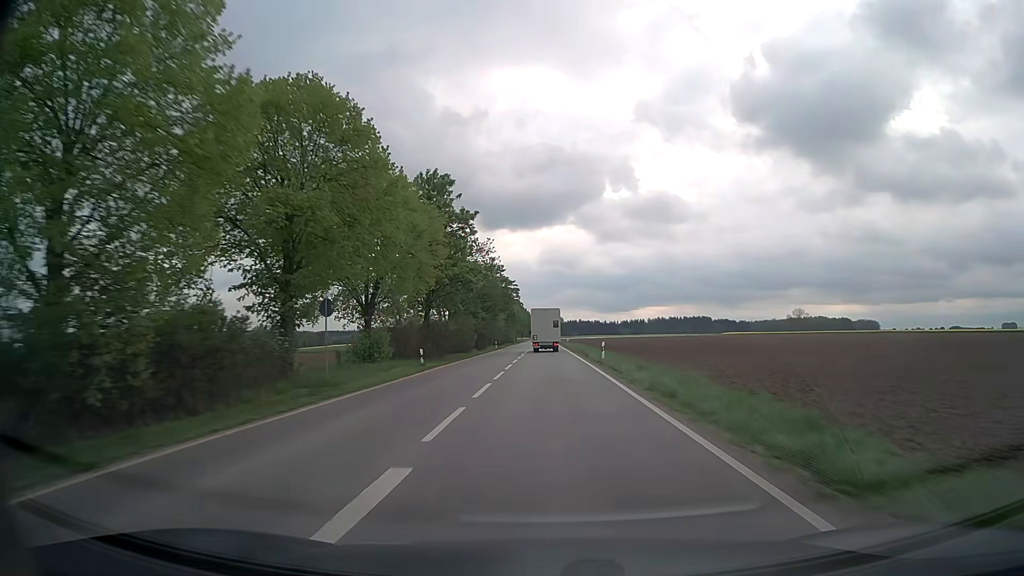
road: secondary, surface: asphalt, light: Day
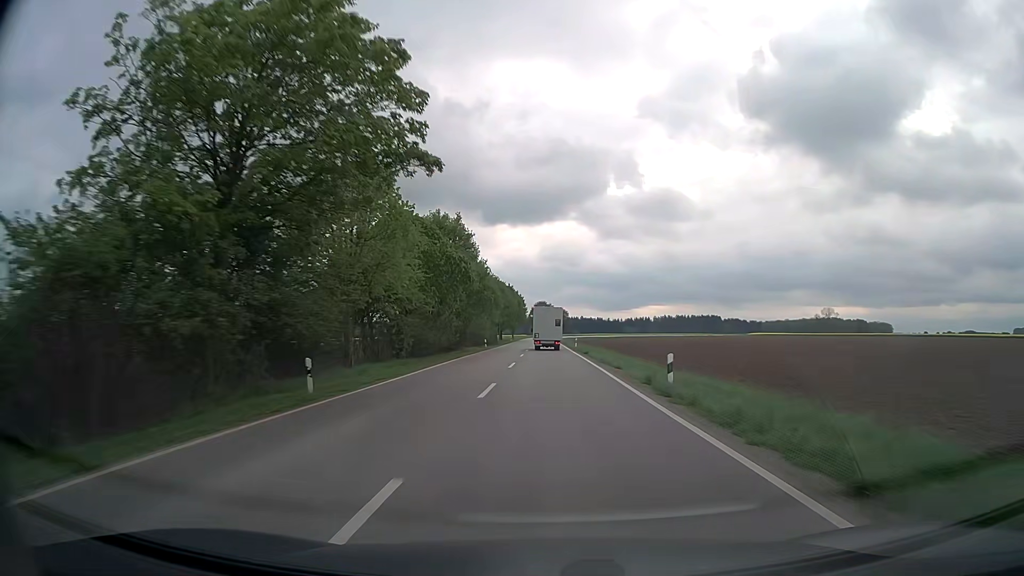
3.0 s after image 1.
(+0.1, +66.6) m; 0°
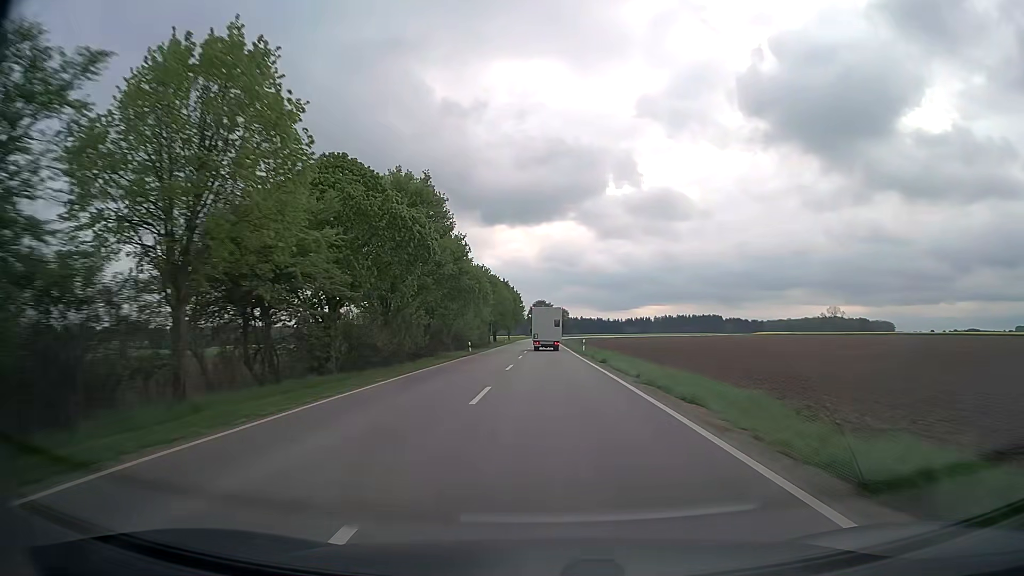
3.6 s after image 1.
(0.0, +13.5) m; 0°
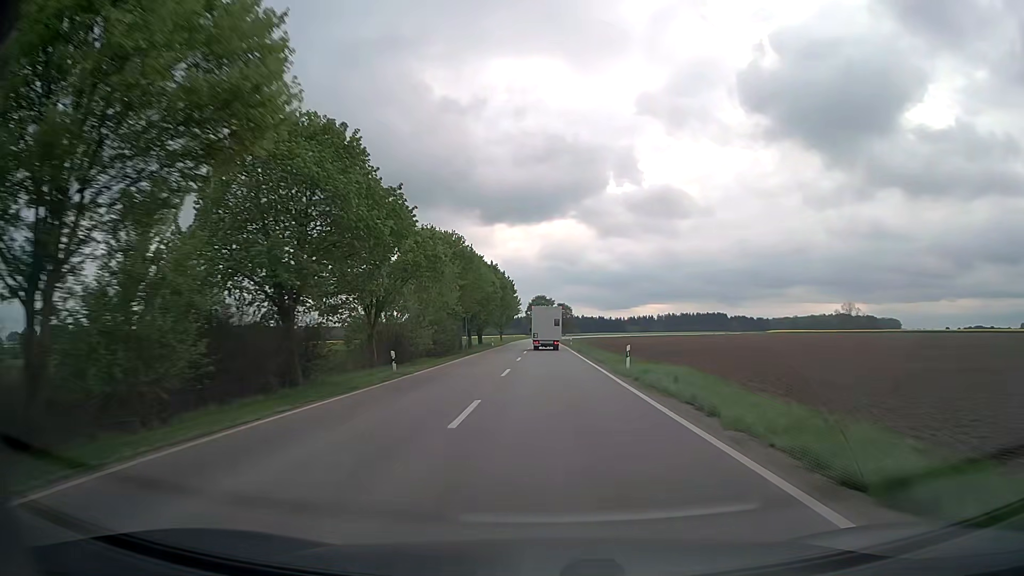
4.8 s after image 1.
(0.0, +27.1) m; 0°
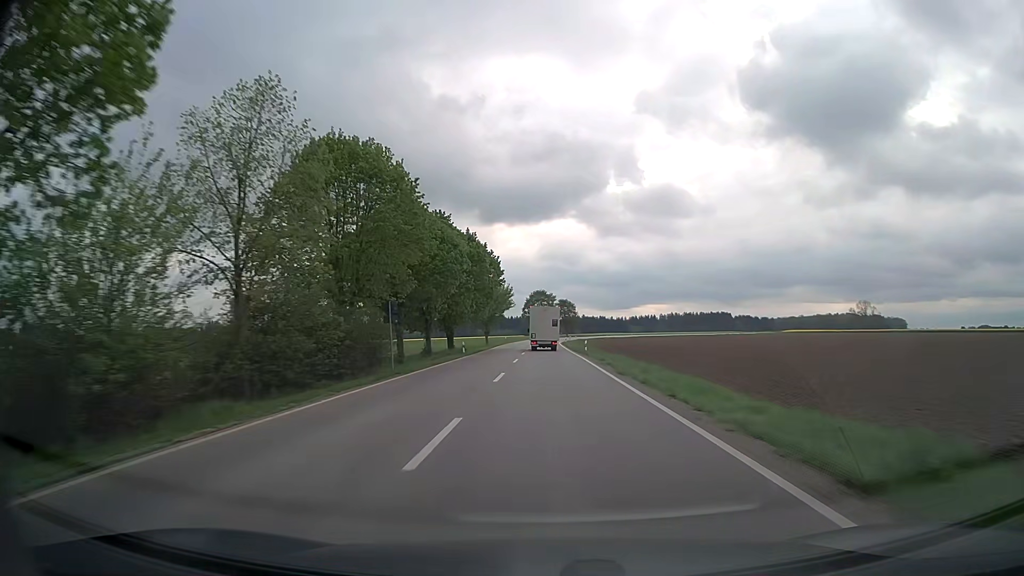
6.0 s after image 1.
(+0.1, +27.0) m; 0°
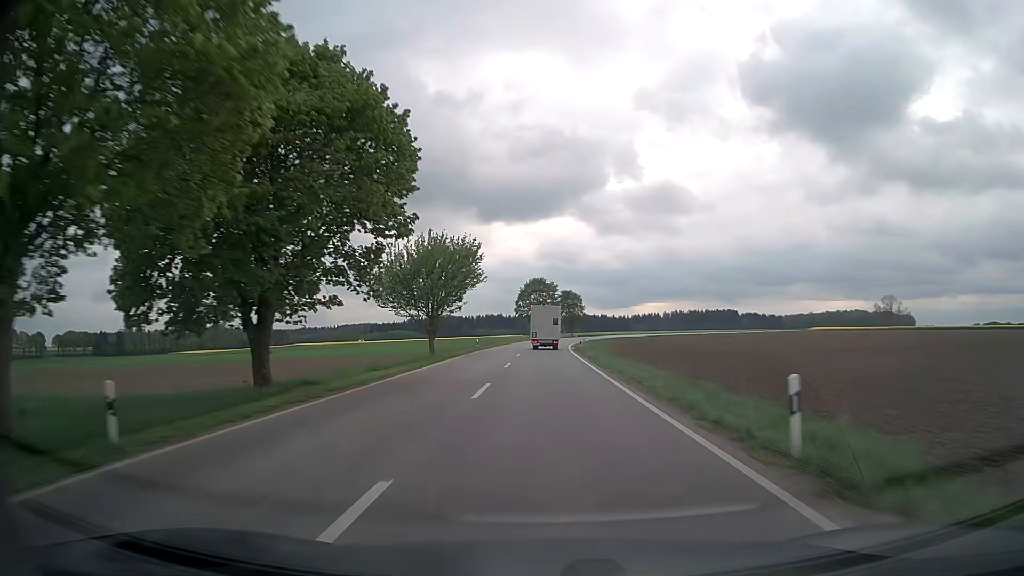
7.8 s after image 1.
(0.0, +40.6) m; 0°
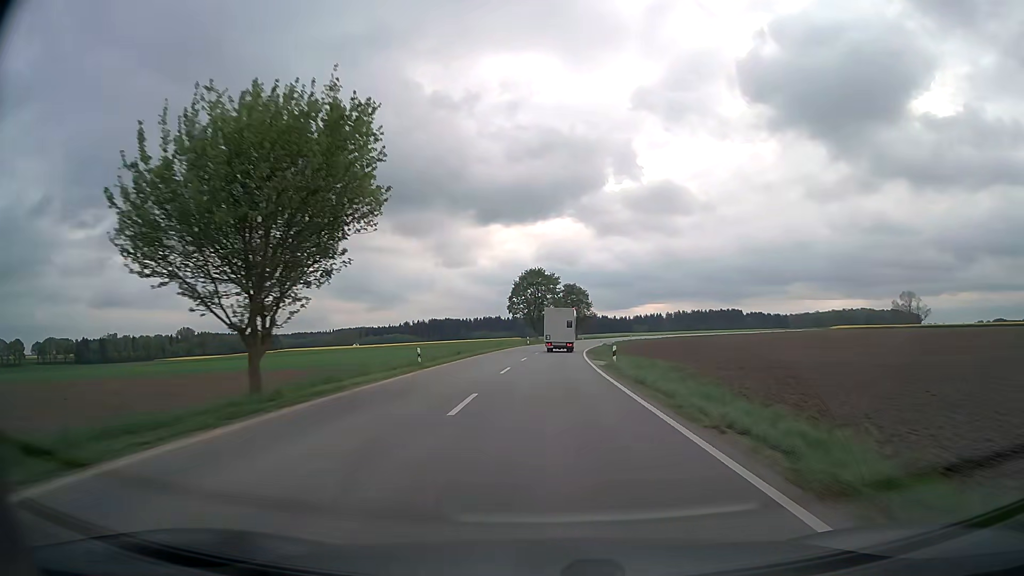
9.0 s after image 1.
(0.0, +27.1) m; 0°
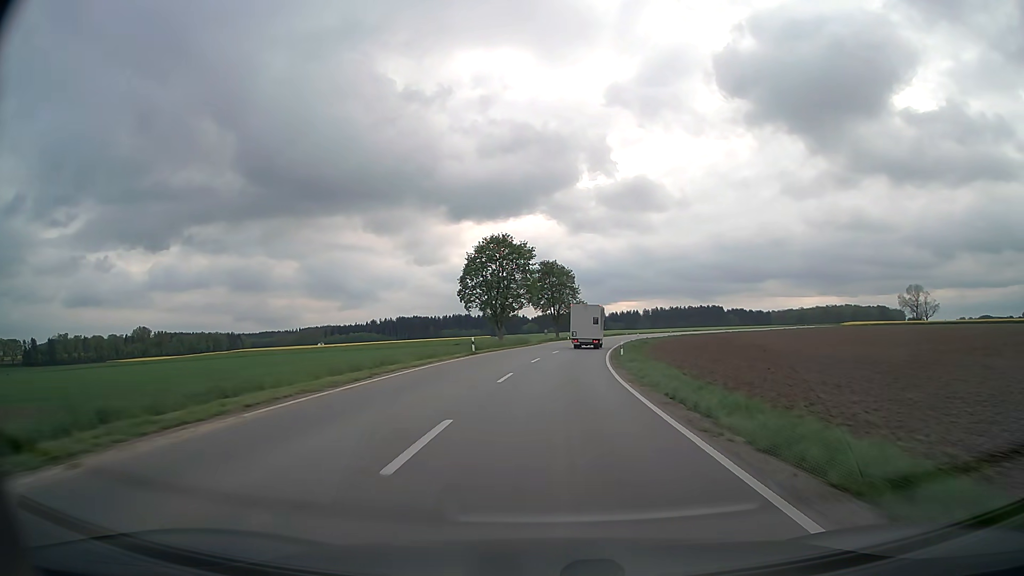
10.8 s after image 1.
(+0.5, +40.6) m; +2°
(0, +10) (0, +20) (+1, +30) (+2, +40) (+3, +50) (+4, +60) (+6, +70) (+7, +80) (+9, +89) (+12, +99) m
